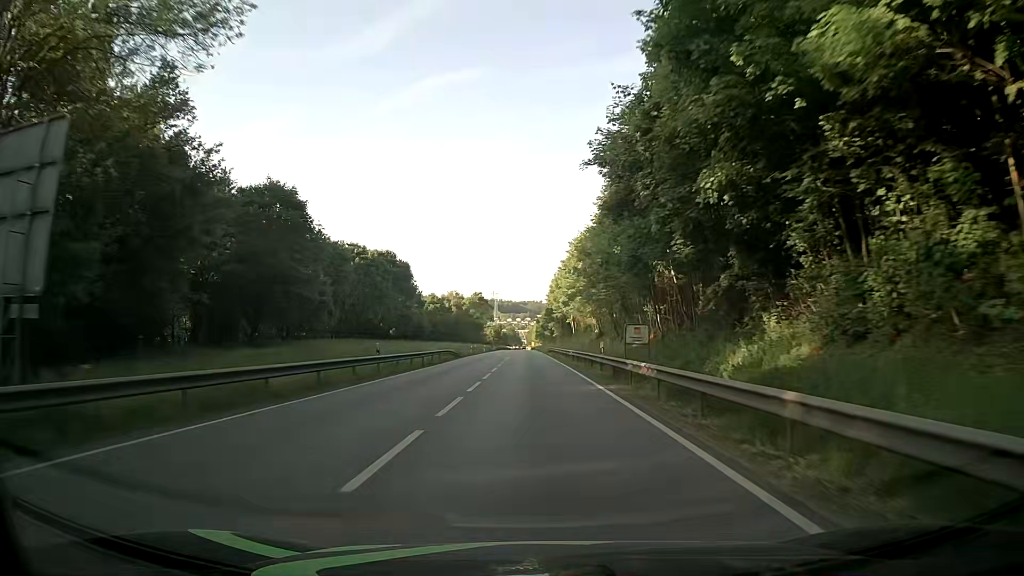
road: primary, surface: asphalt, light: Day
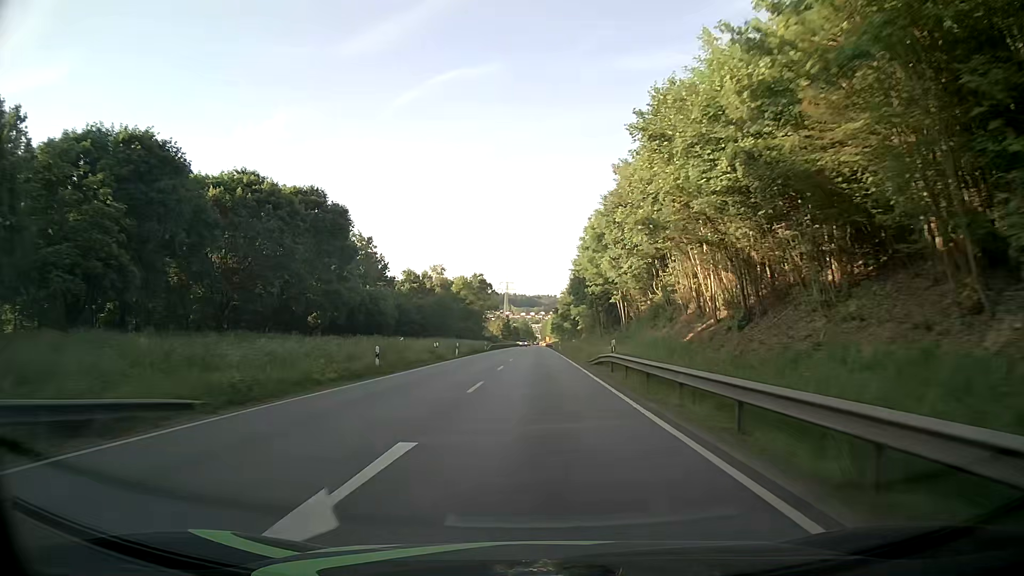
(-0.5, +50.0) m; -1°
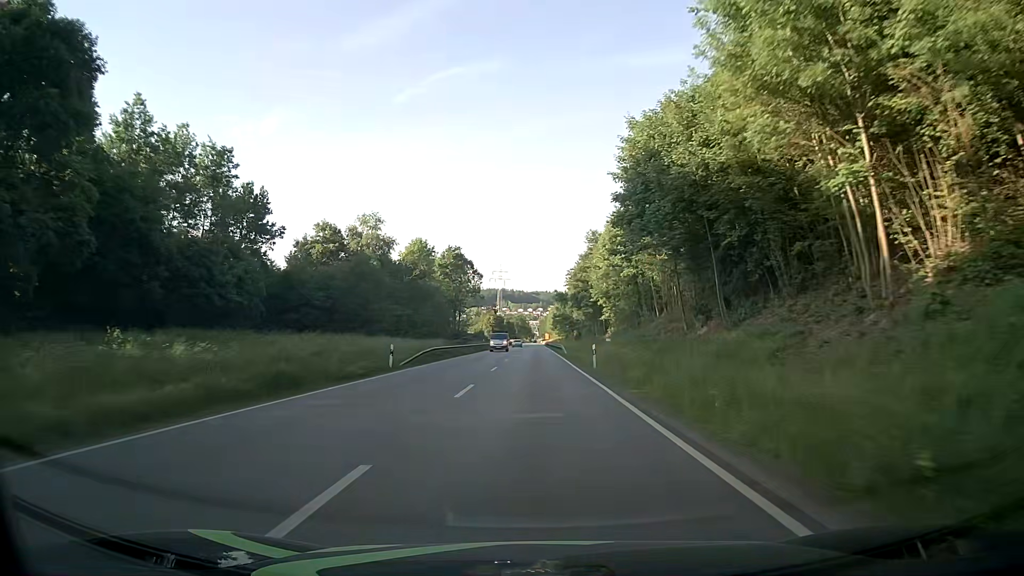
(+0.2, +50.1) m; 0°
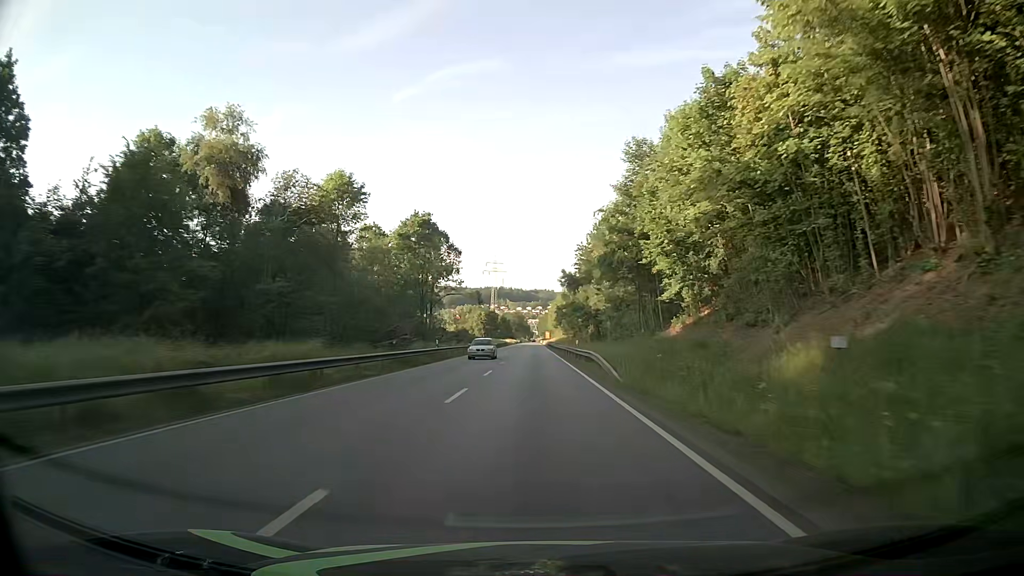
(+0.1, +37.7) m; 0°
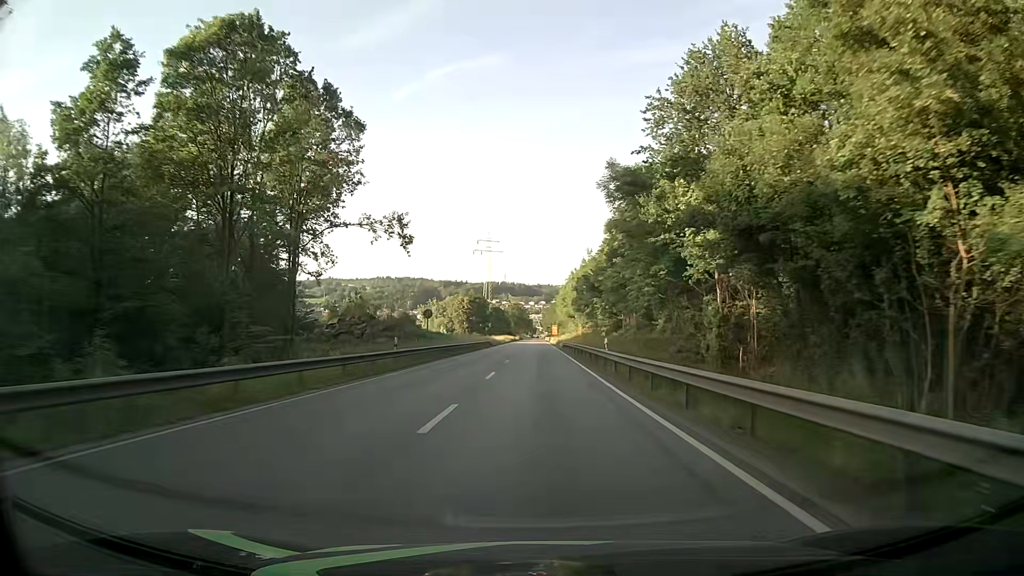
(-0.4, +62.8) m; 0°
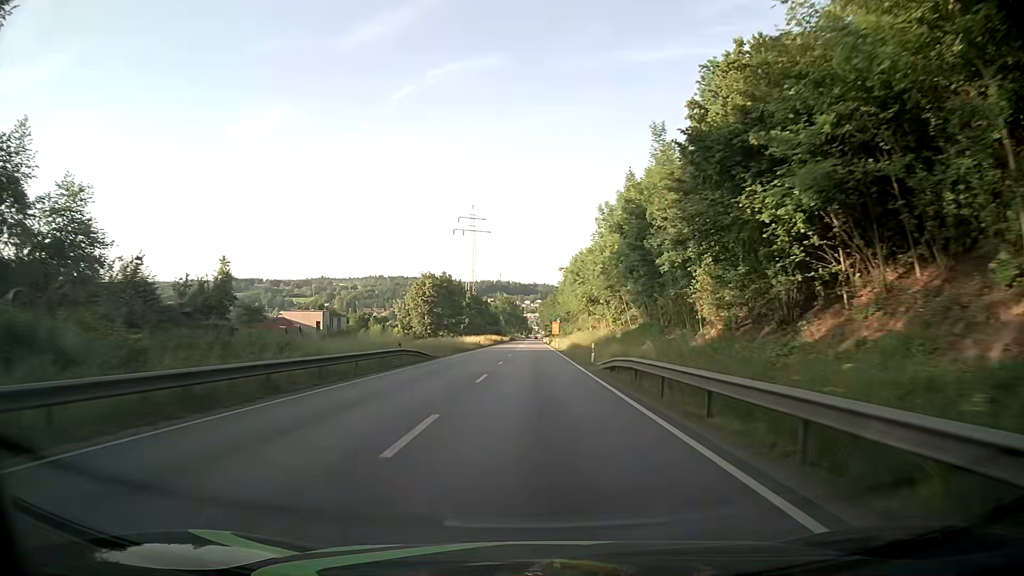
(-0.1, +50.1) m; 0°
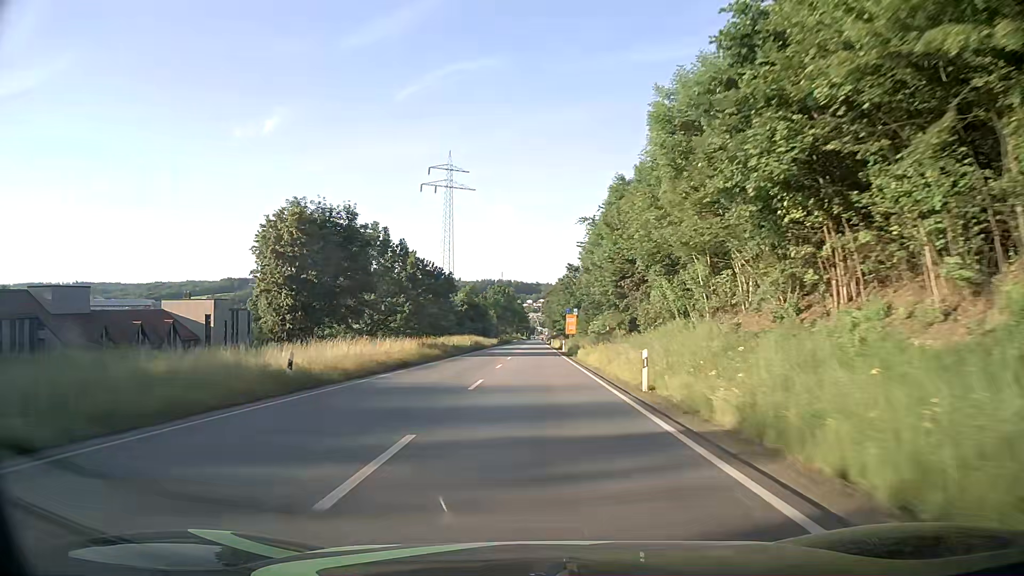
(-0.2, +62.4) m; 0°
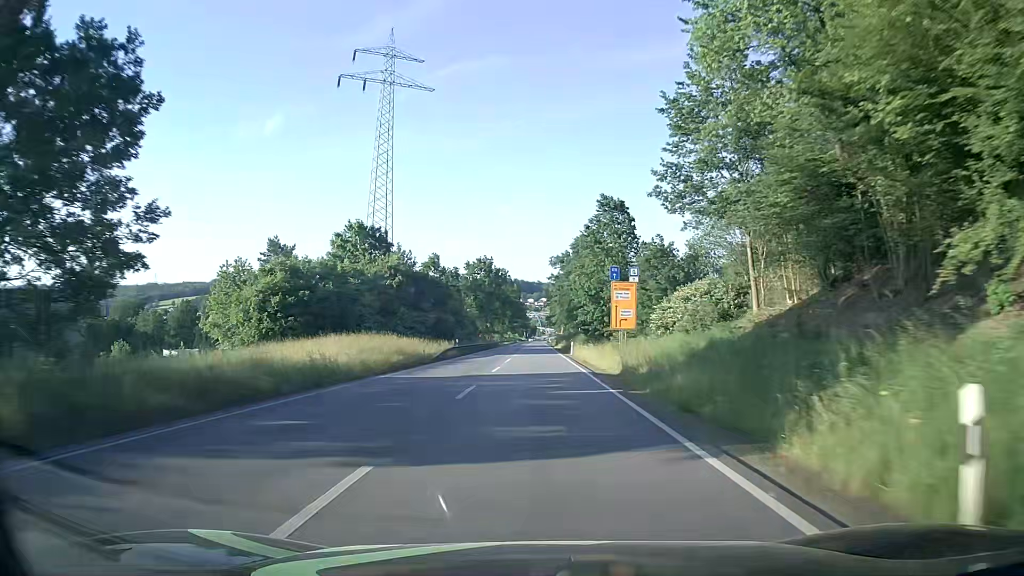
(-0.1, +62.4) m; 0°
(0, +10) (0, +20) (0, +30) (0, +40) (0, +50) (0, +60) (0, +70) (0, +80) (0, +90) (0, +100) m
